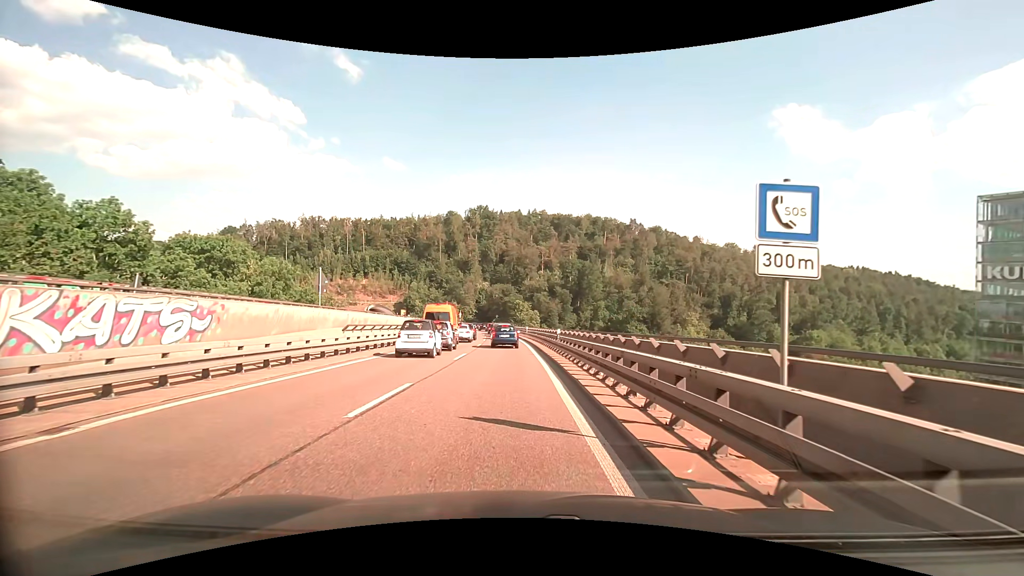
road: trunk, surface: asphalt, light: Day
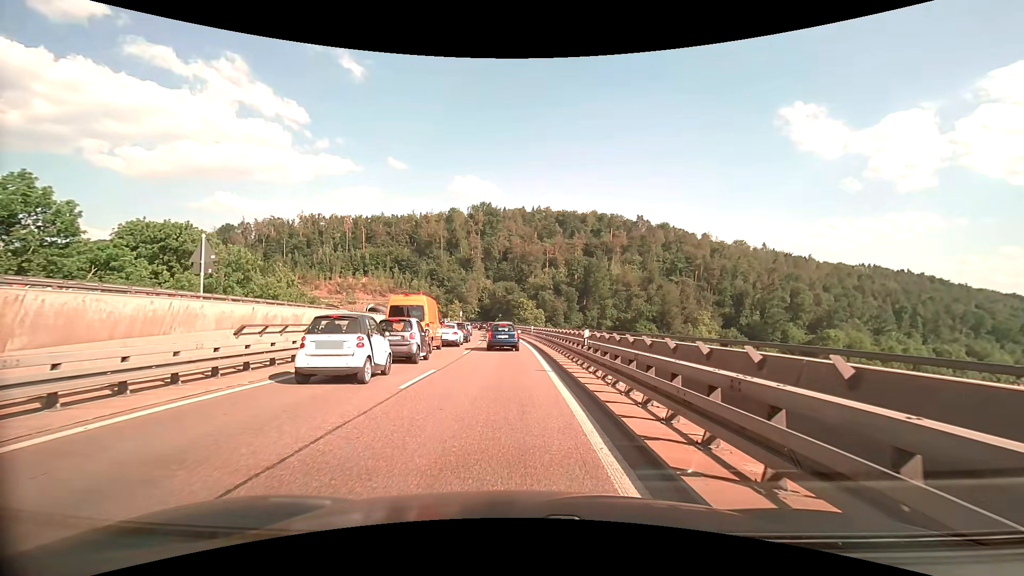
(0.0, +9.0) m; 0°
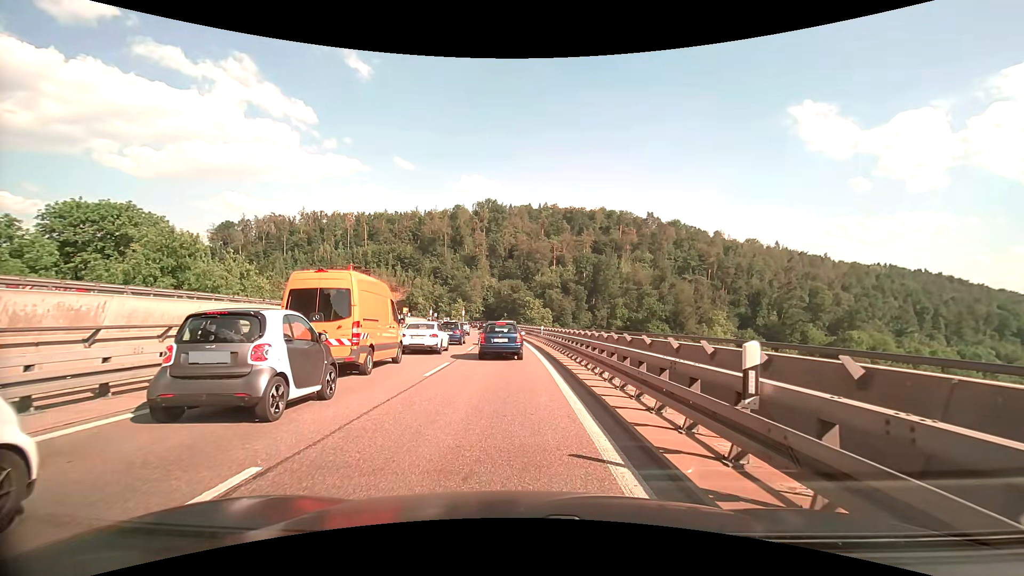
(-0.1, +9.8) m; -1°
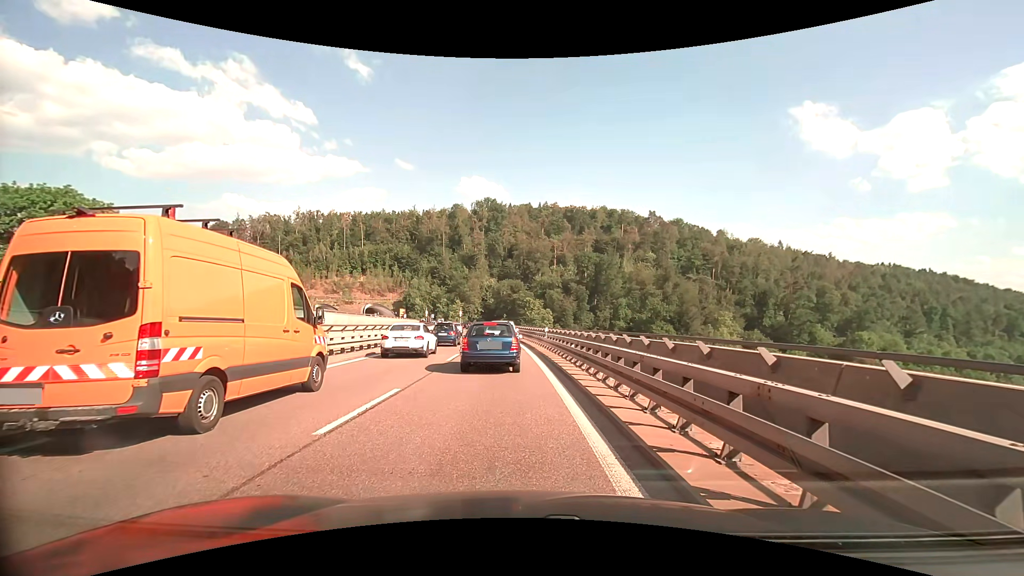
(0.0, +6.5) m; 0°
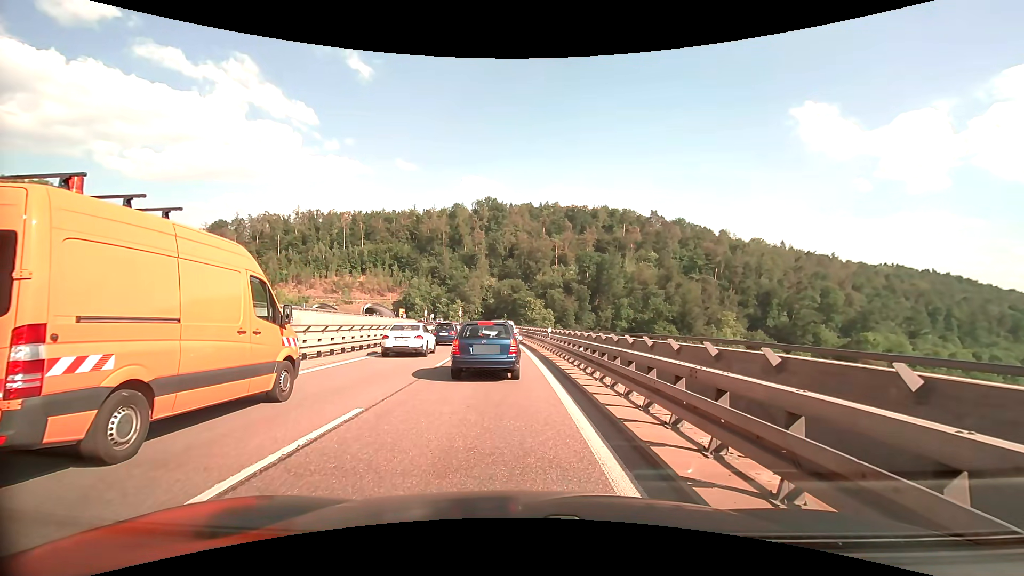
(0.0, +2.4) m; 0°
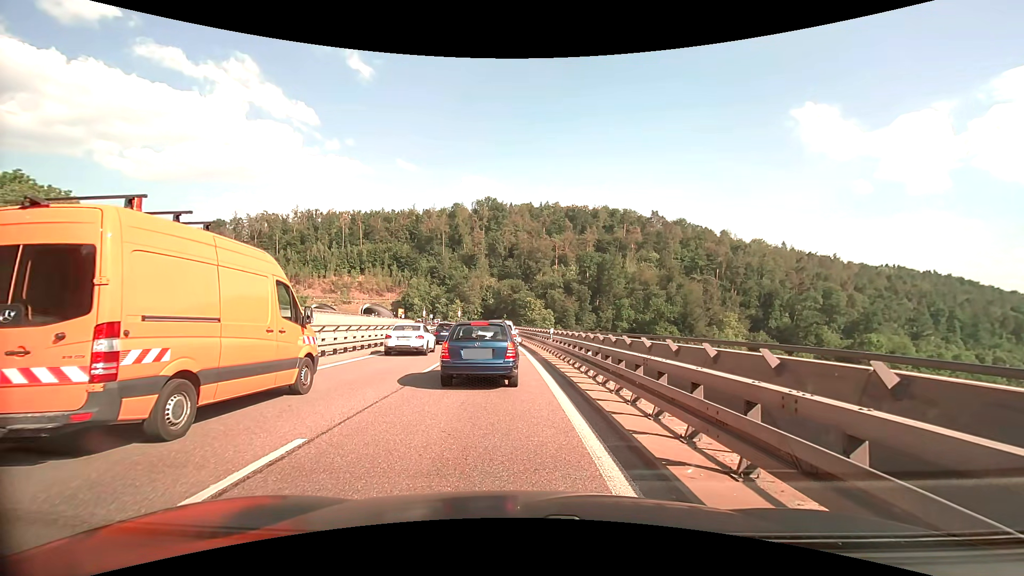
(0.0, +2.0) m; +1°
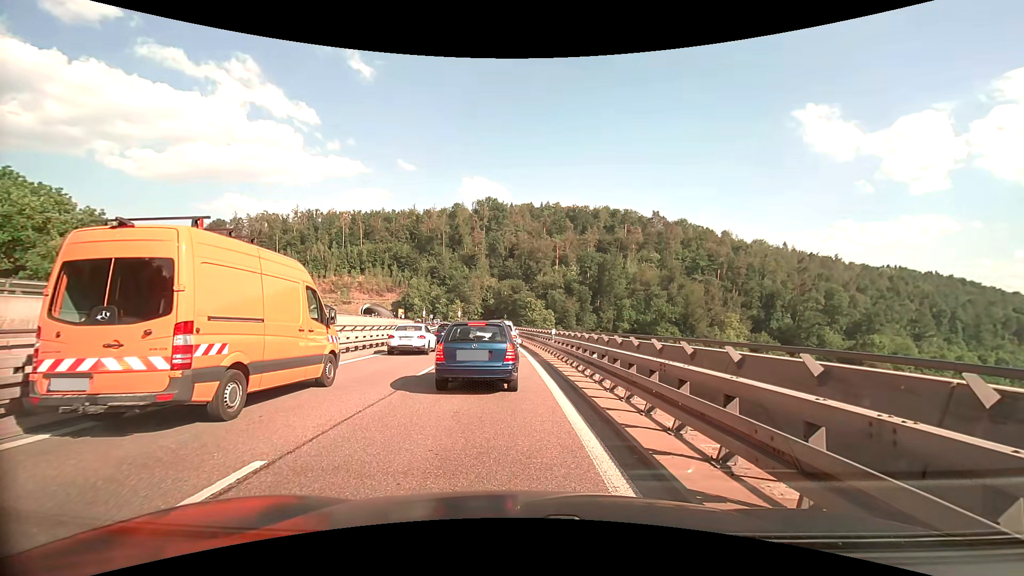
(0.0, +0.9) m; -1°
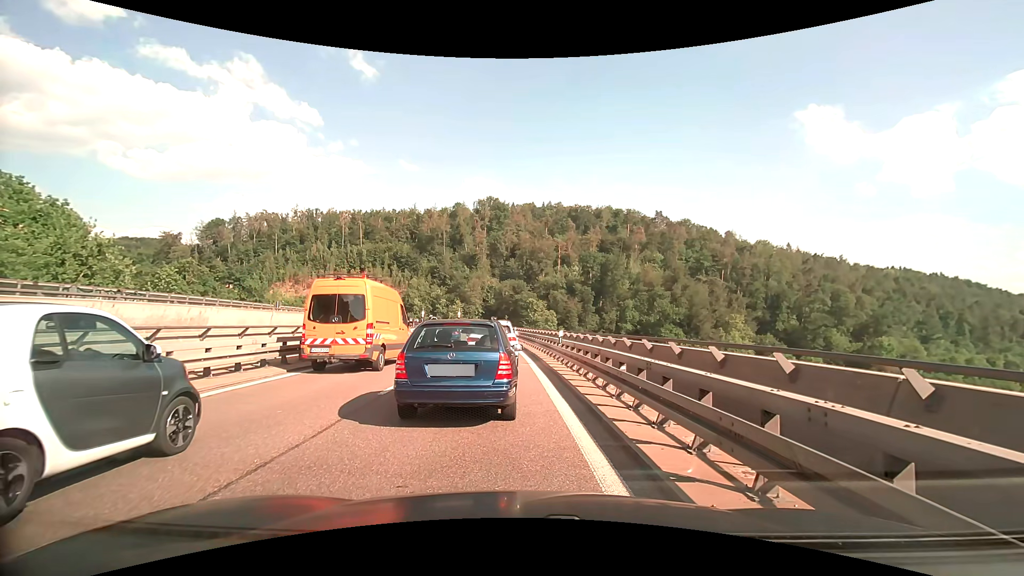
(0.0, +3.4) m; 0°
